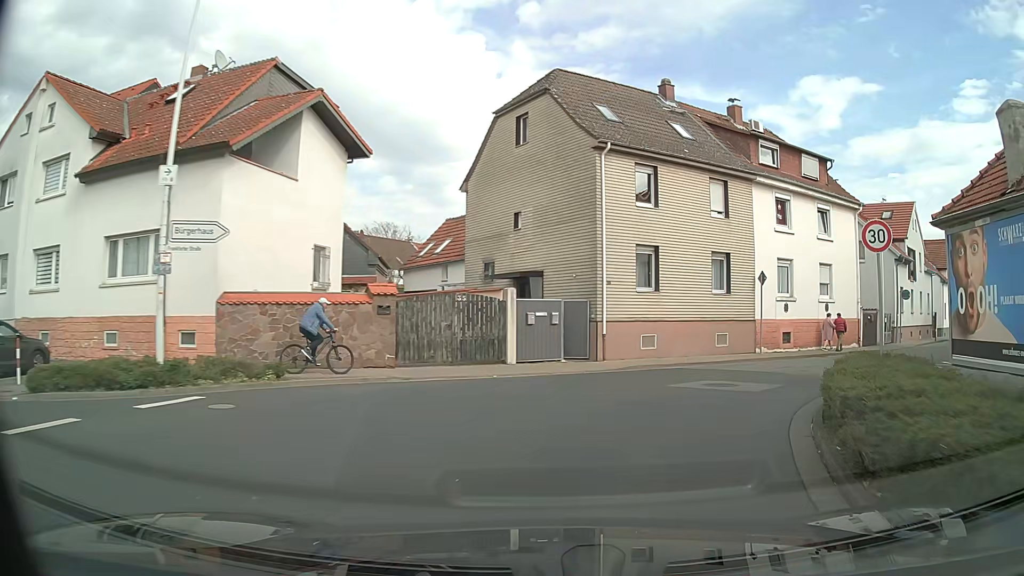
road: tertiary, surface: asphalt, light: Day
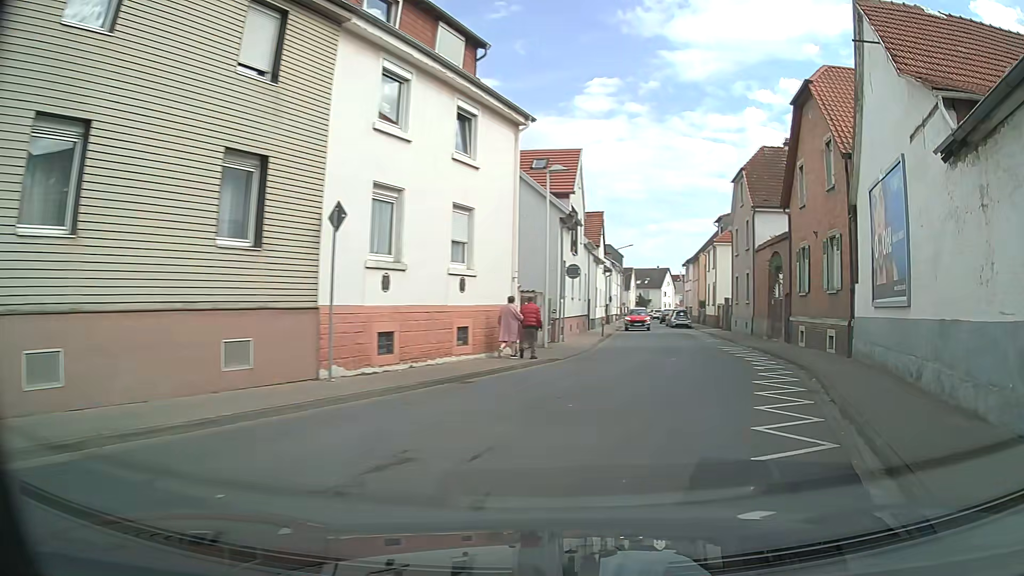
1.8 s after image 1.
(+3.9, +13.4) m; +36°
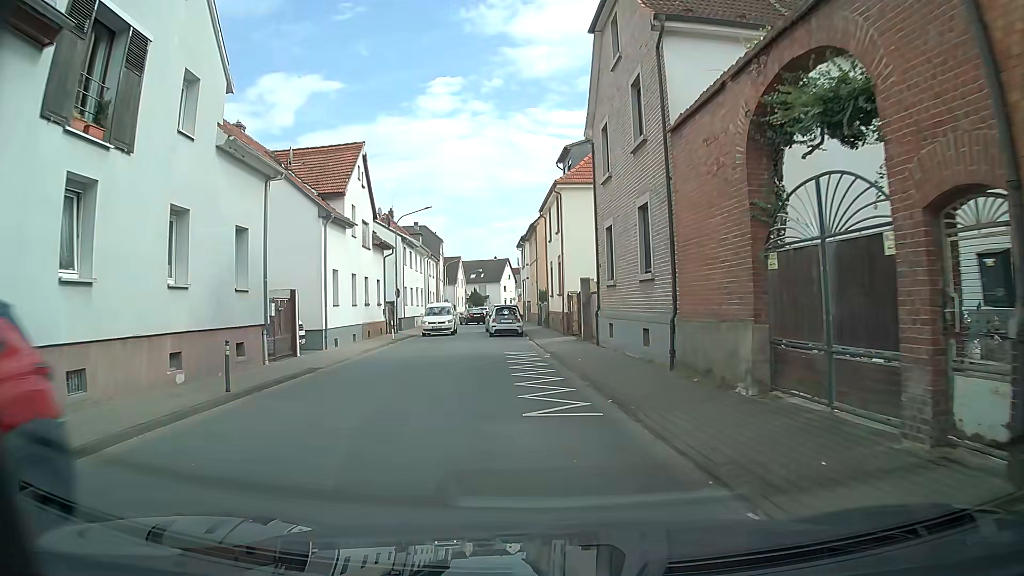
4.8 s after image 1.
(+5.3, +22.8) m; +13°
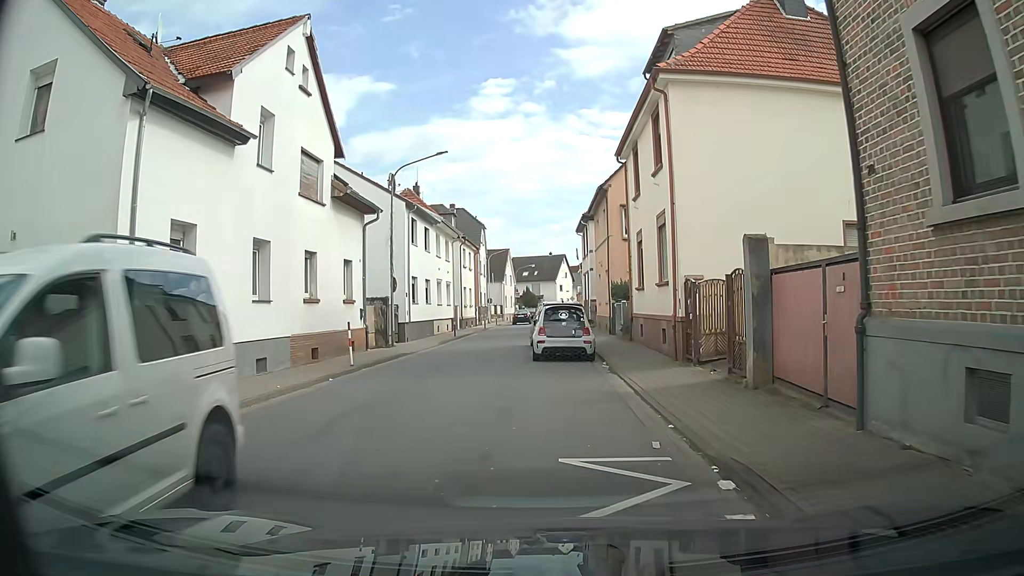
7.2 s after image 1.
(-0.9, +14.6) m; -7°
